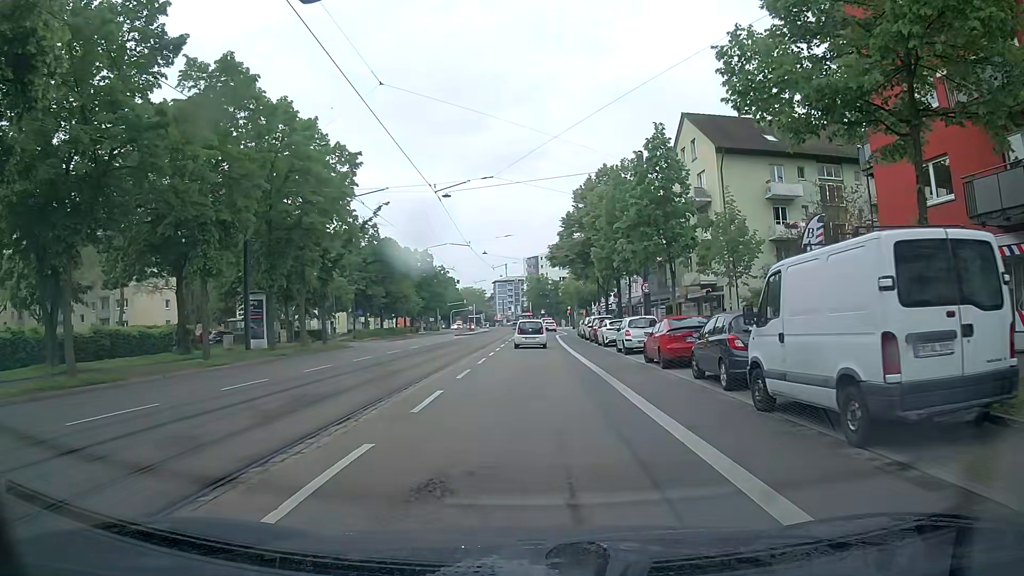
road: primary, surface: asphalt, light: Day
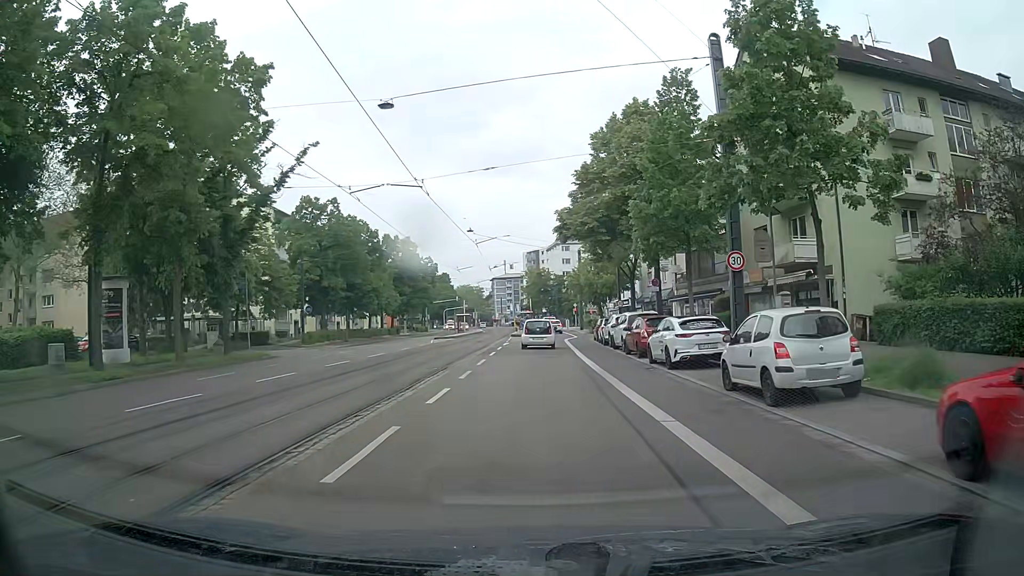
(+0.1, +16.5) m; -1°
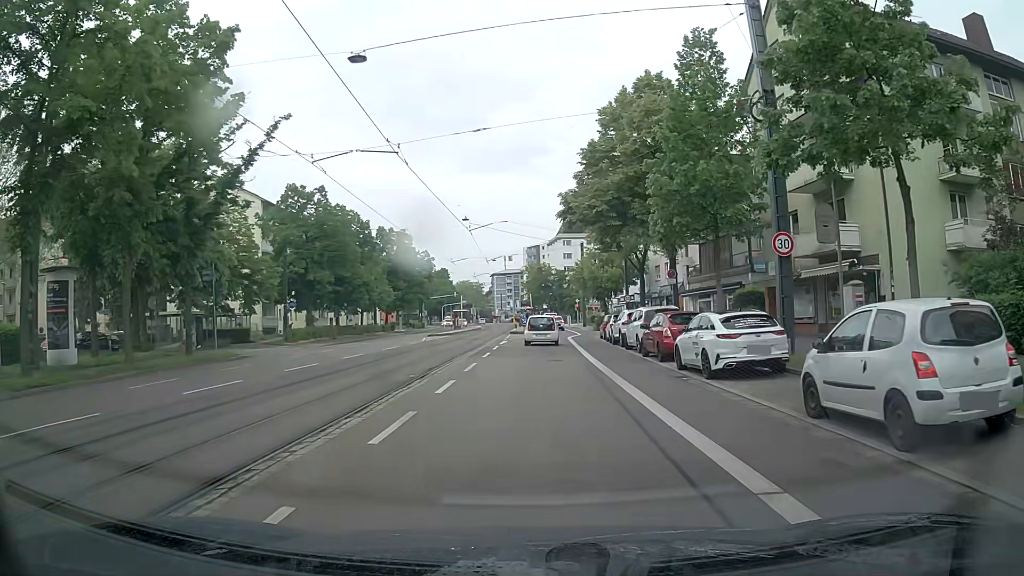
(+0.1, +4.0) m; +1°
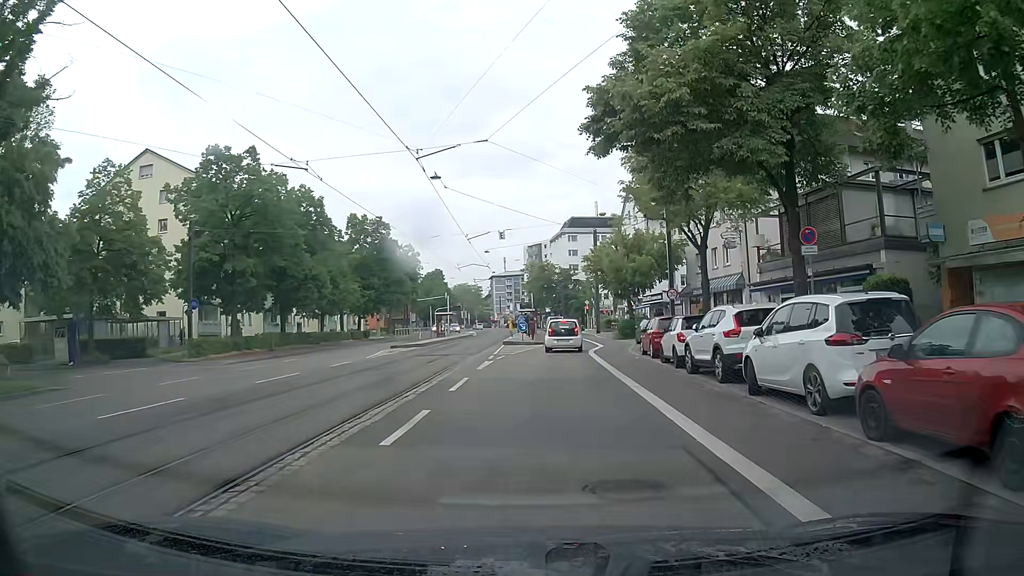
(-0.1, +15.7) m; +1°
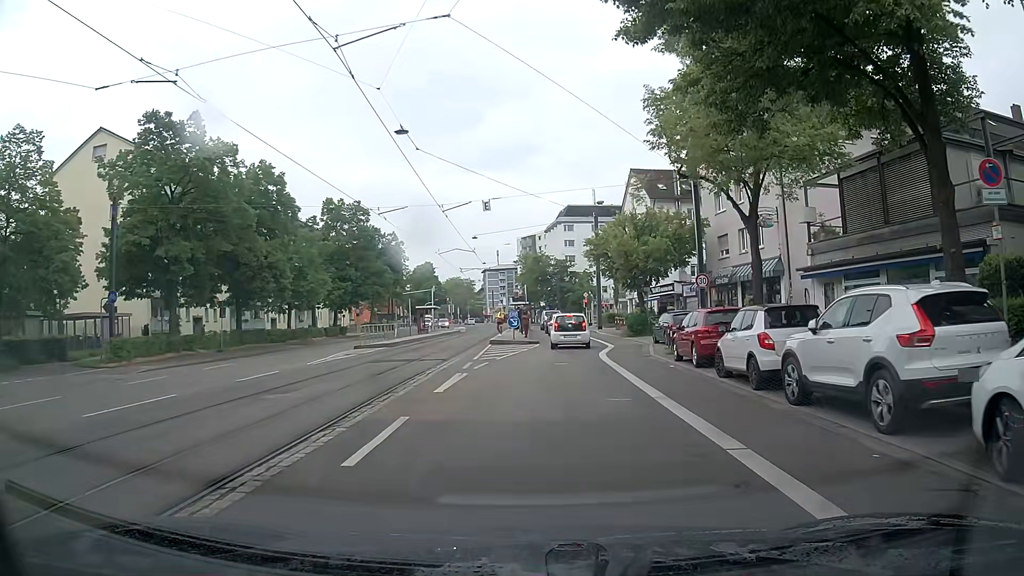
(-0.1, +7.3) m; 0°
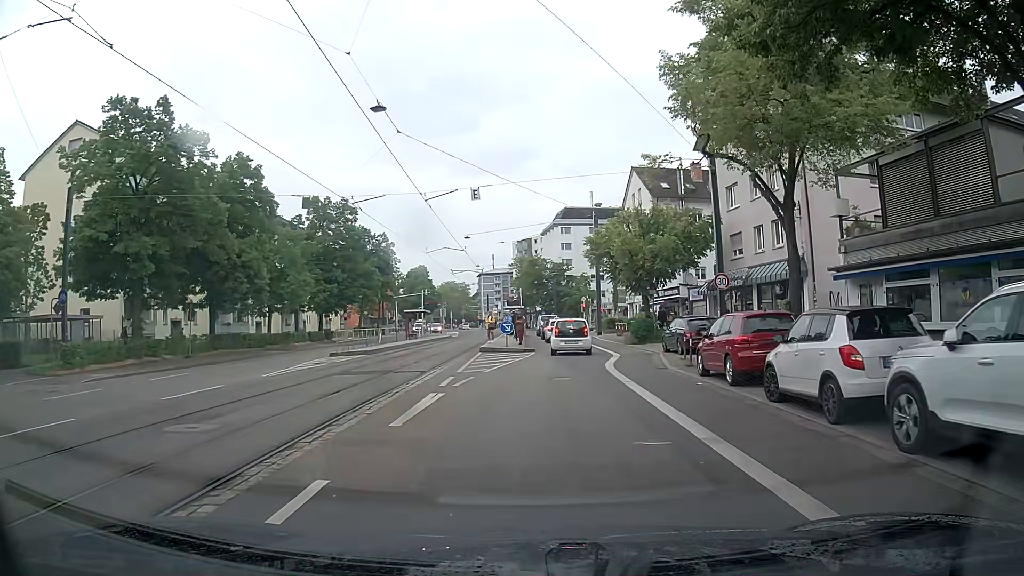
(-0.1, +3.5) m; -1°
